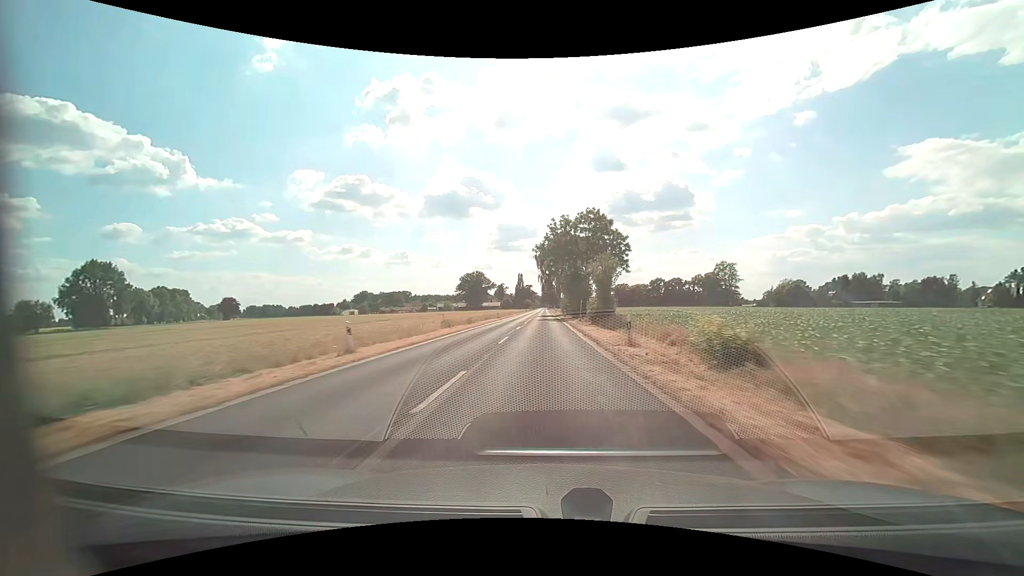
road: secondary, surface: asphalt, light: Day
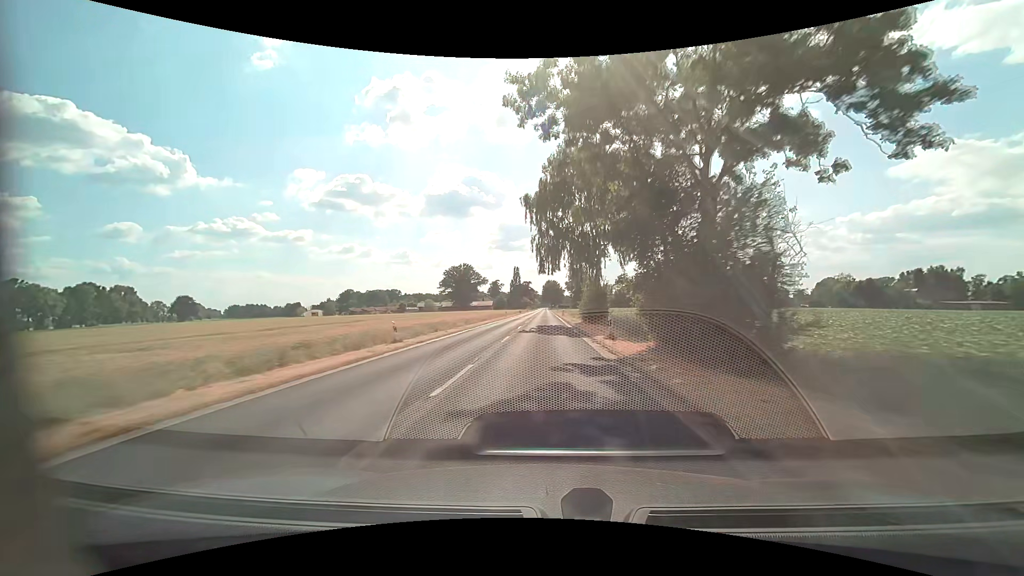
(0.0, +46.8) m; 0°
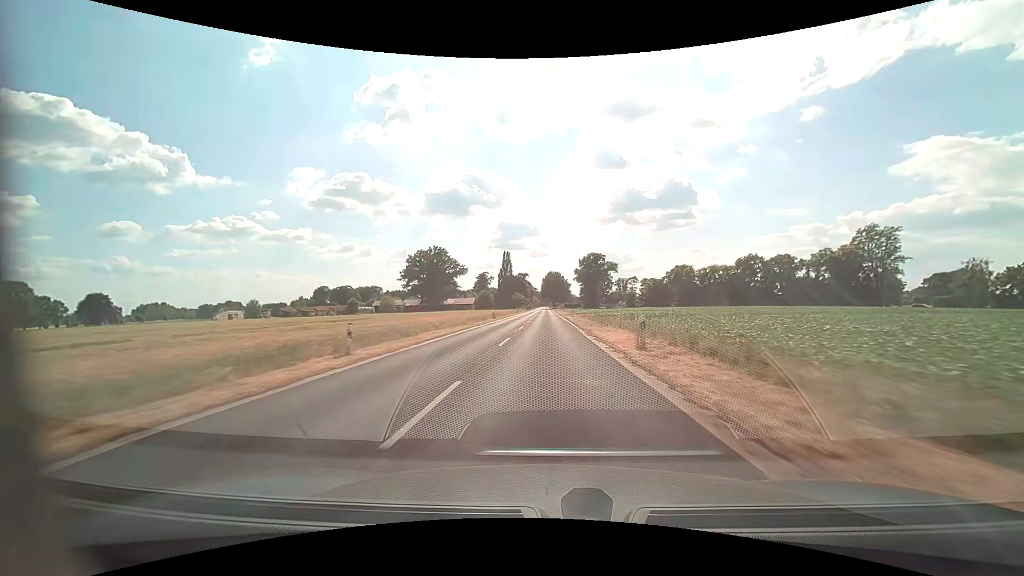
(-0.1, +62.9) m; 0°
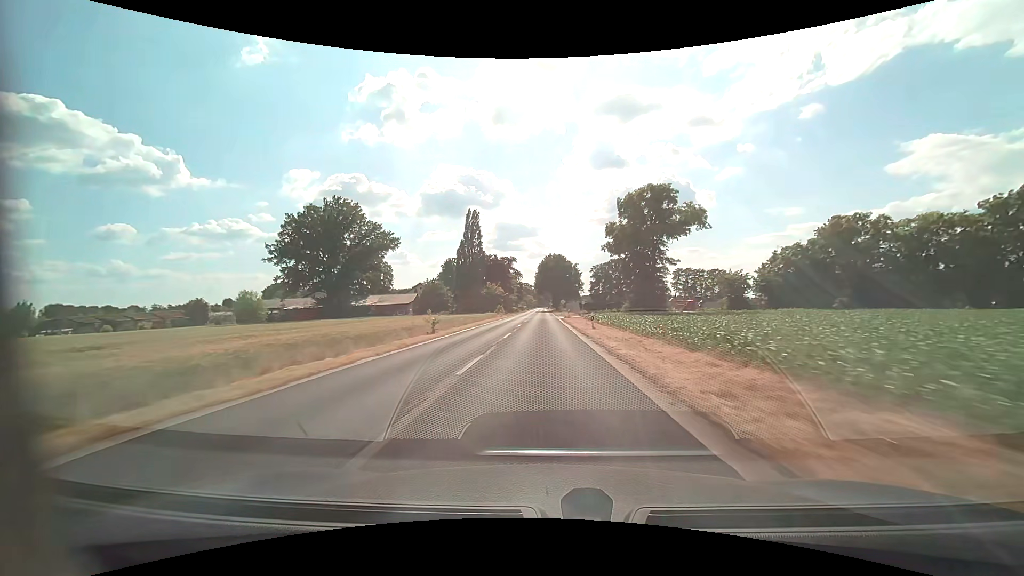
(+0.3, +78.9) m; 0°
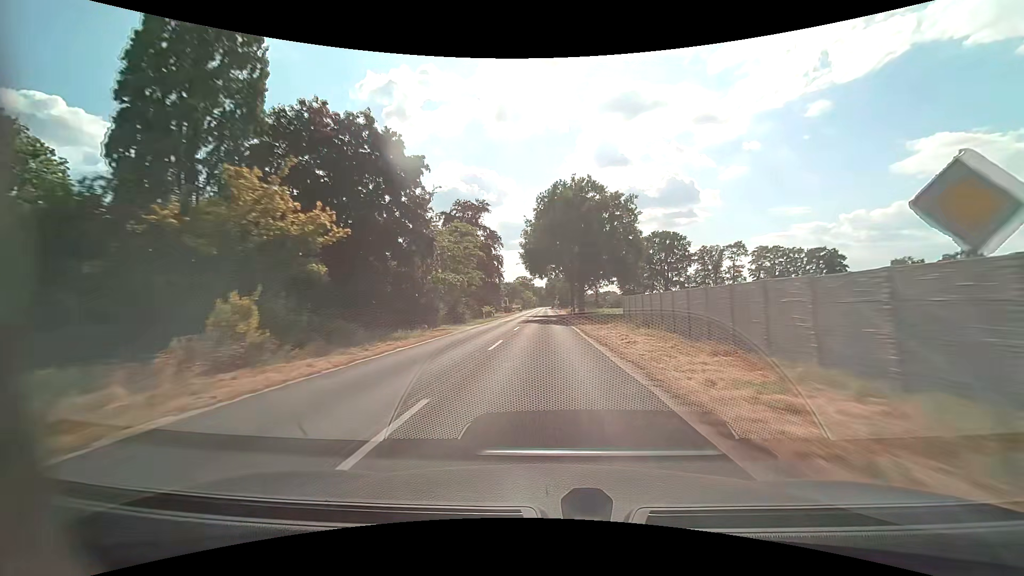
(-0.3, +79.0) m; 0°
